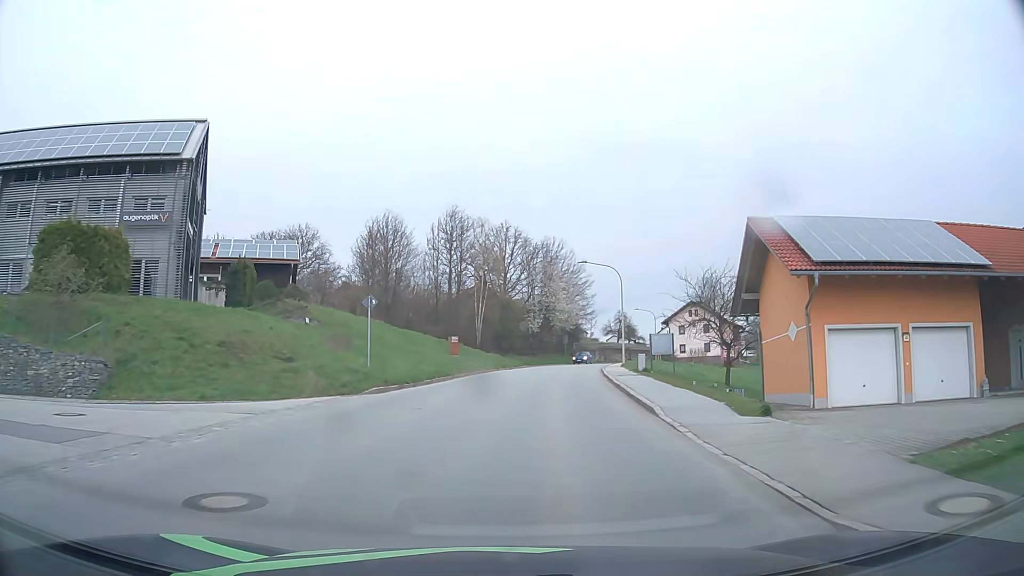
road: tertiary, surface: asphalt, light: Day
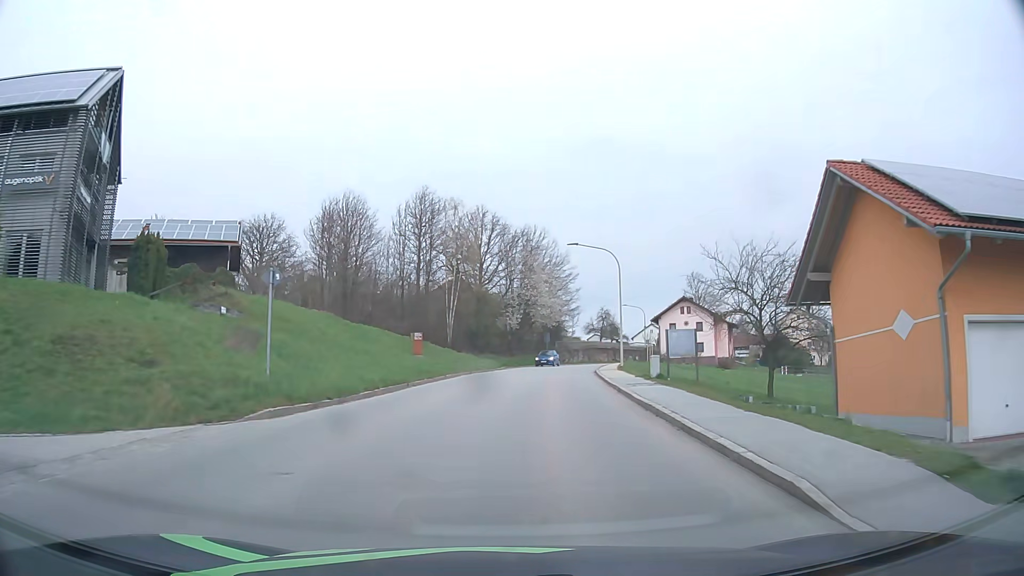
(+0.1, +7.9) m; +2°
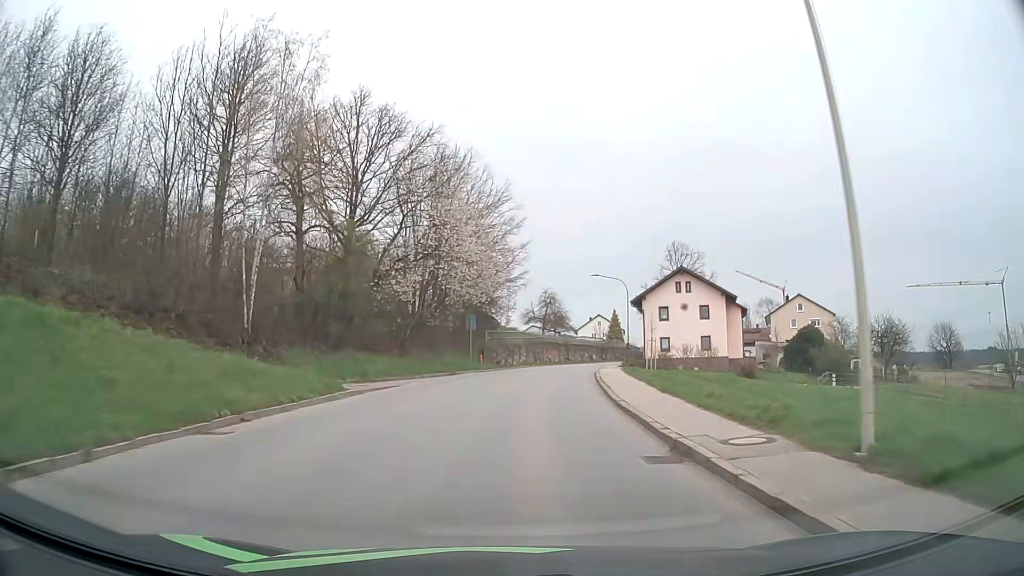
(+2.2, +31.7) m; +7°
(0, +10) (+1, +20) (+1, +30) (+3, +40) (+5, +50) (+7, +59) (+9, +69) (+12, +79) (+16, +88) (+19, +97) m
